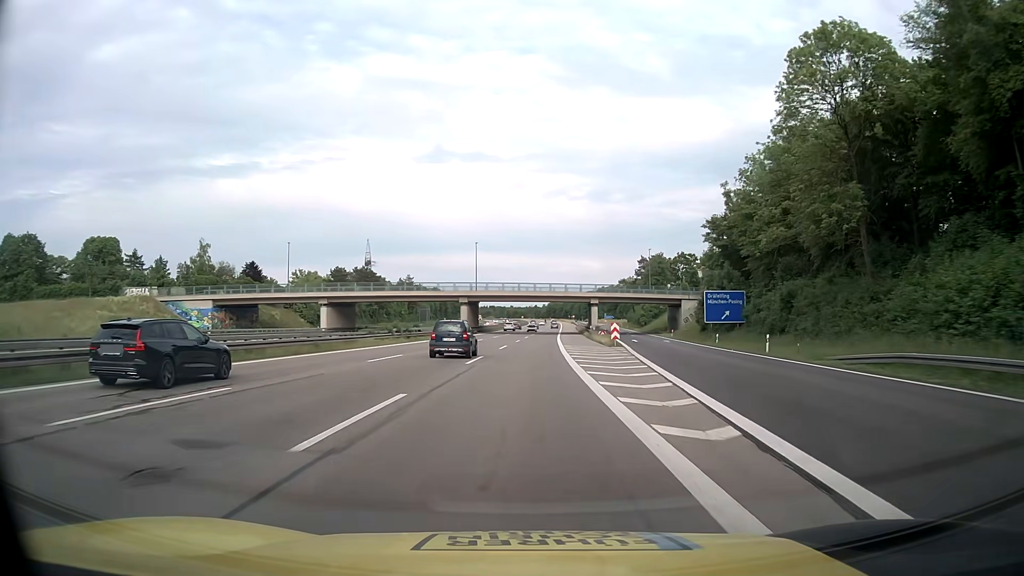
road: motorway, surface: asphalt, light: Day
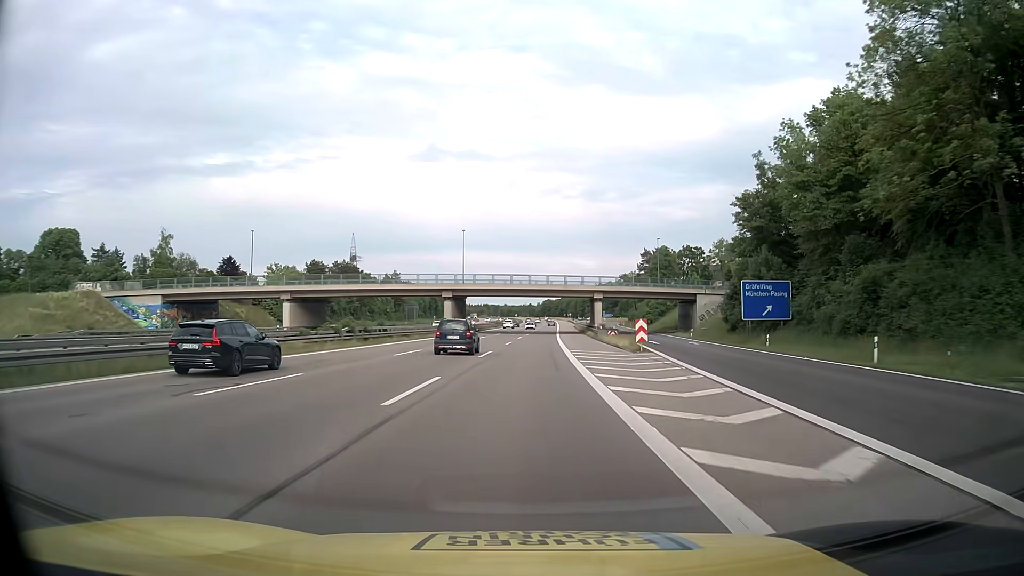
(+0.1, +13.7) m; +1°
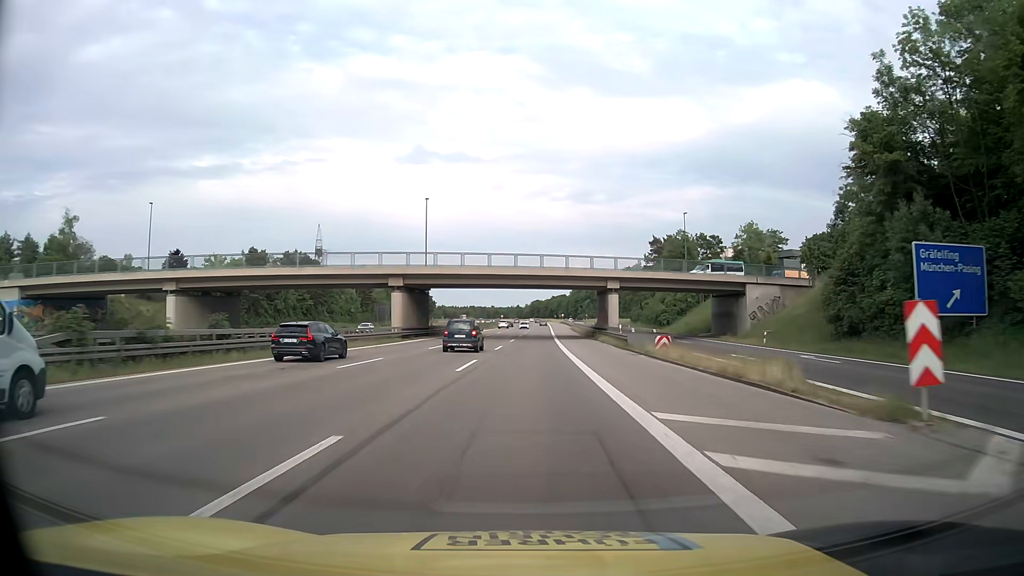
(+0.2, +27.4) m; +1°
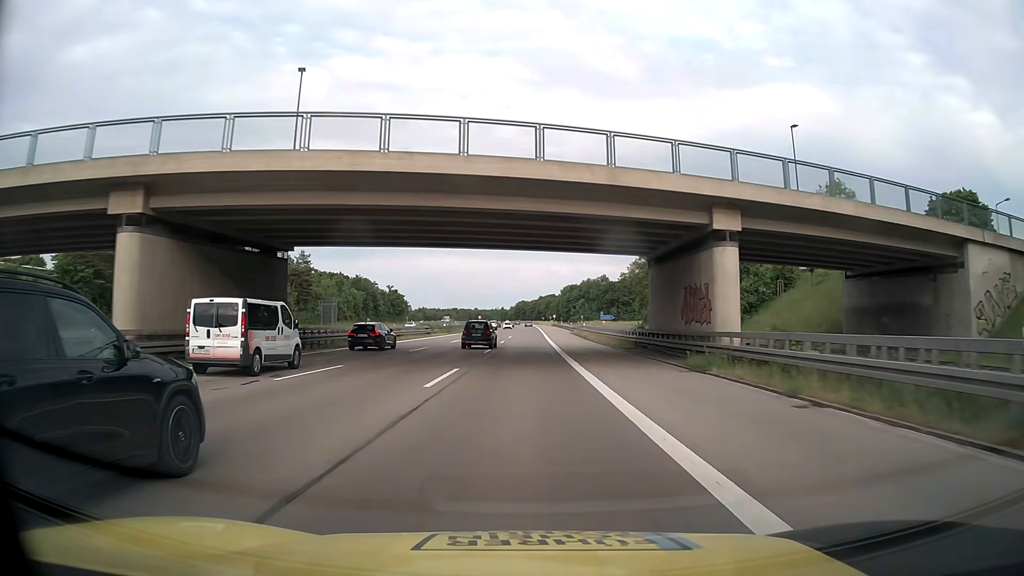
(+0.5, +41.1) m; +1°
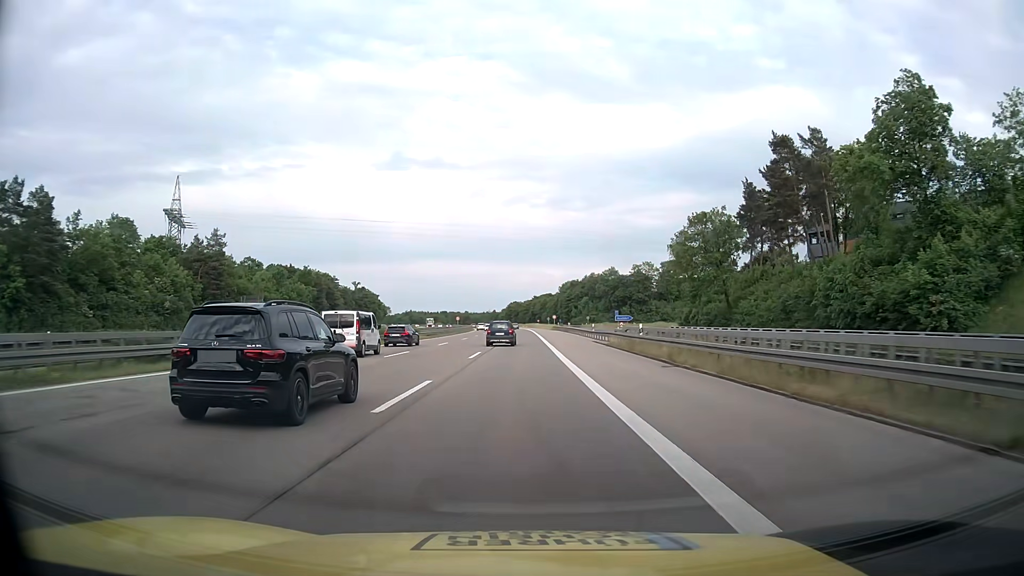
(+0.1, +41.0) m; 0°
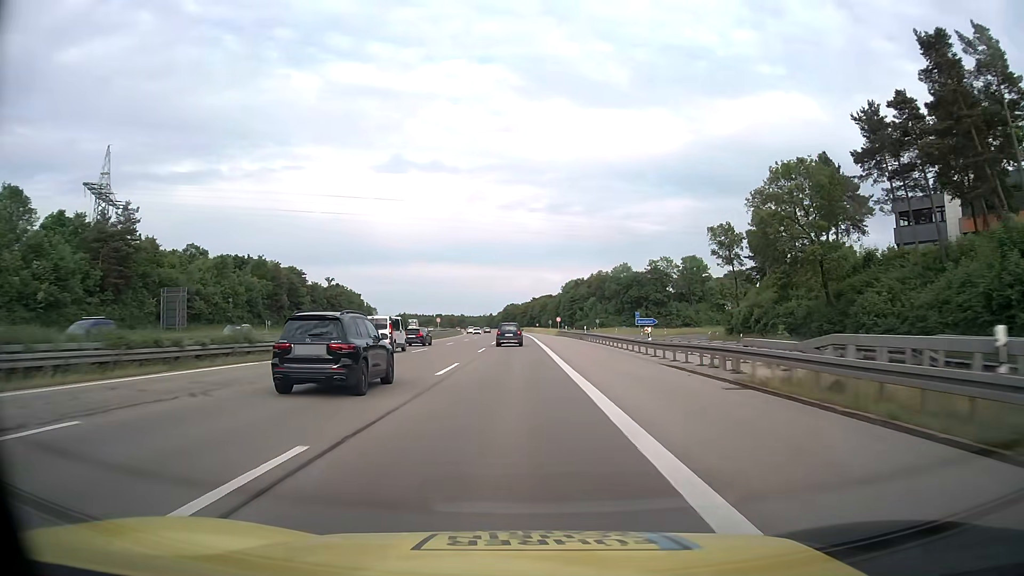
(+0.2, +27.3) m; +1°
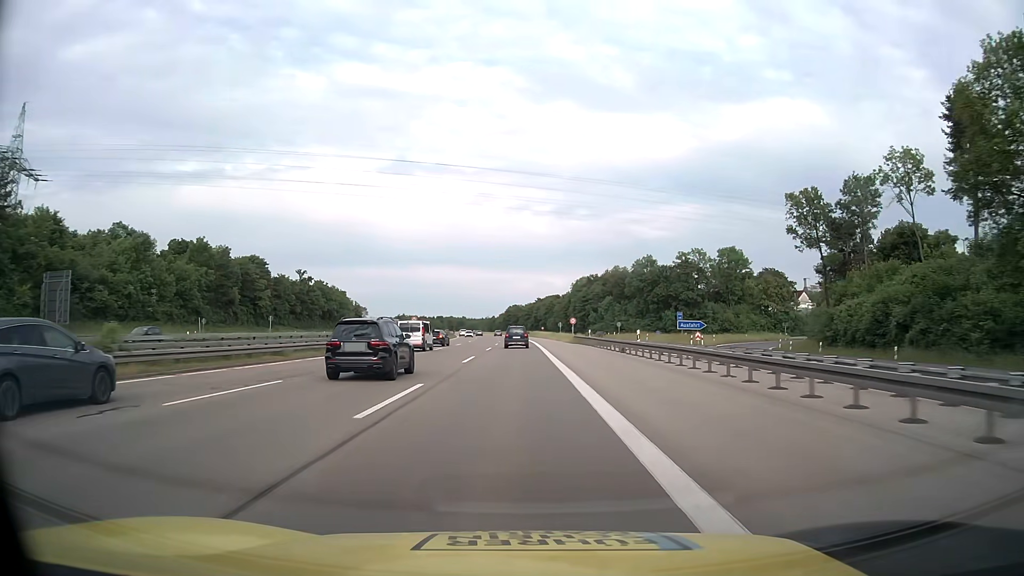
(0.0, +27.3) m; 0°
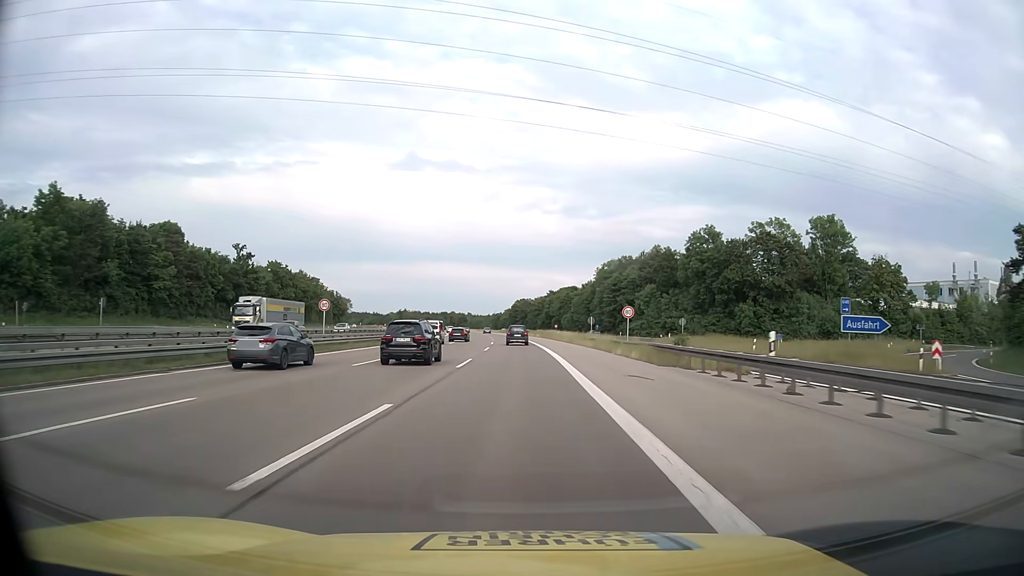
(-0.3, +40.9) m; -1°
(0, +10) (0, +20) (0, +30) (0, +40) (0, +50) (-1, +60) (-1, +70) (-1, +80) (-2, +90) (-3, +100) m
